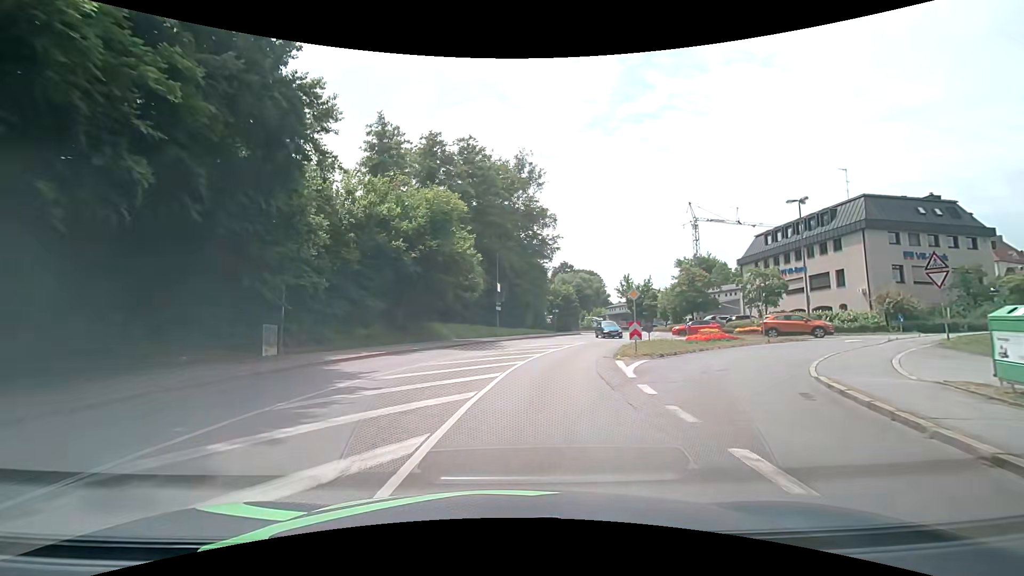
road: unclassified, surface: asphalt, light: Day
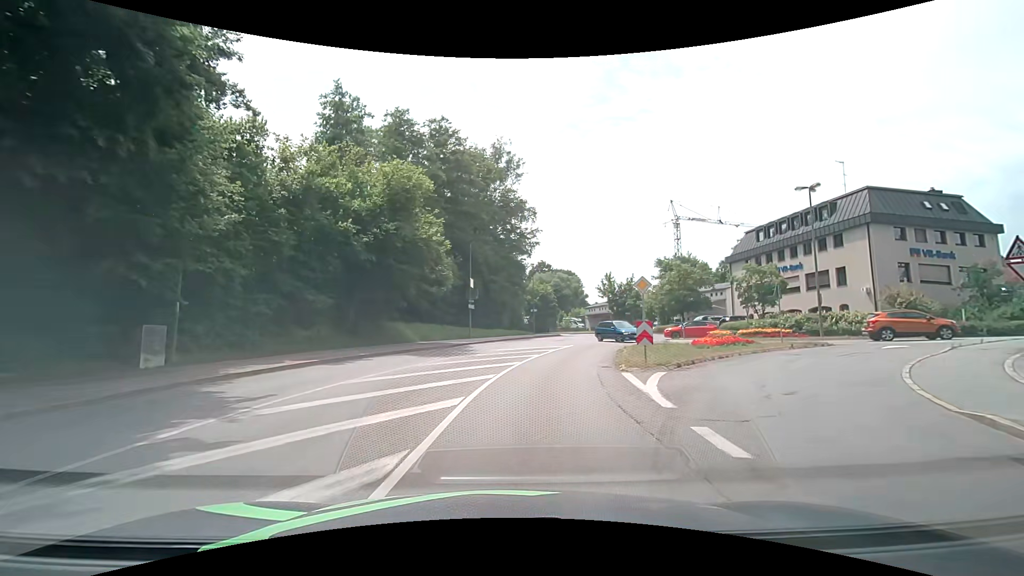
(+0.1, +5.0) m; +3°
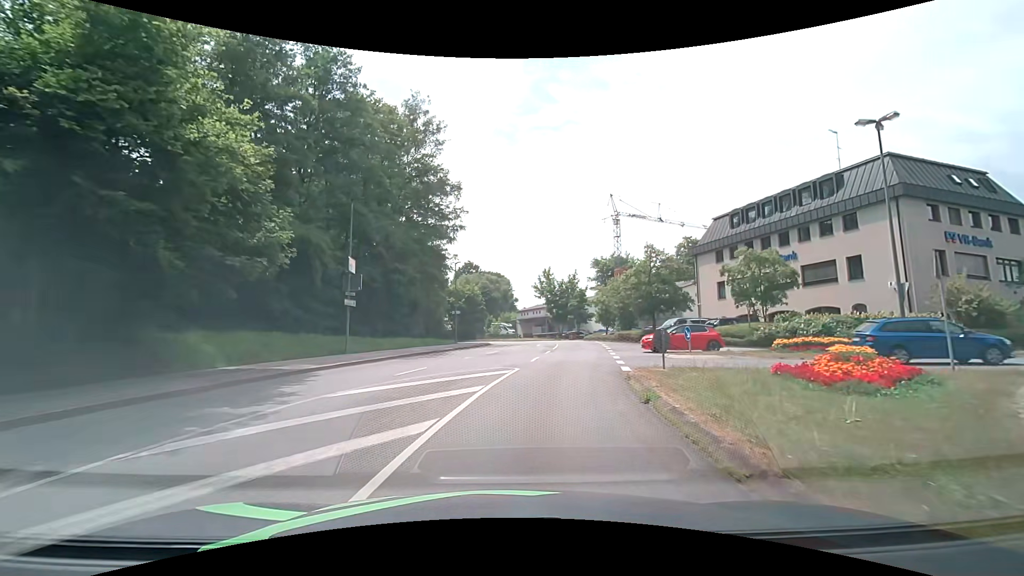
(+1.0, +14.3) m; +8°
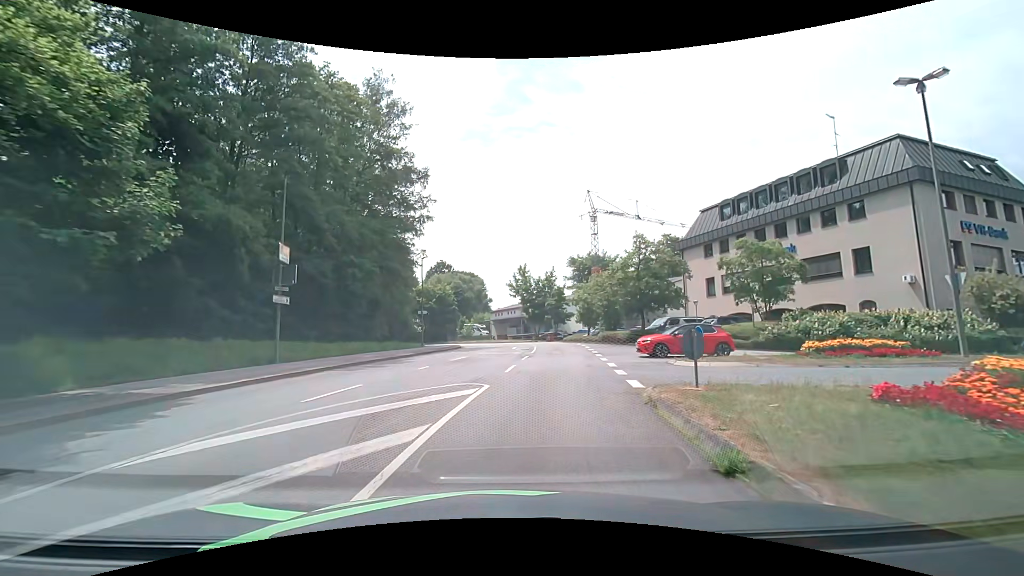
(+0.1, +4.5) m; +3°
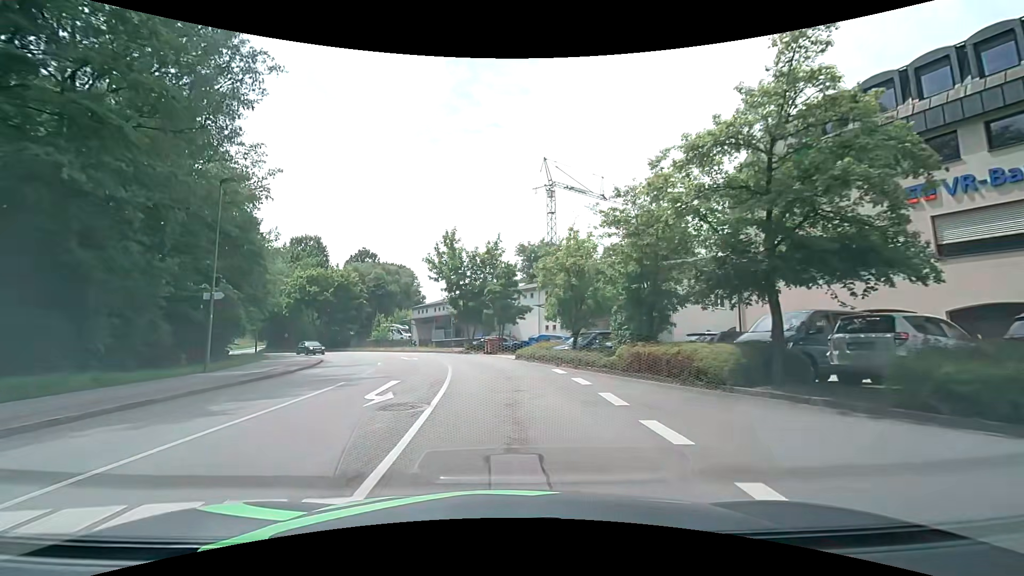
(+1.9, +23.5) m; +6°
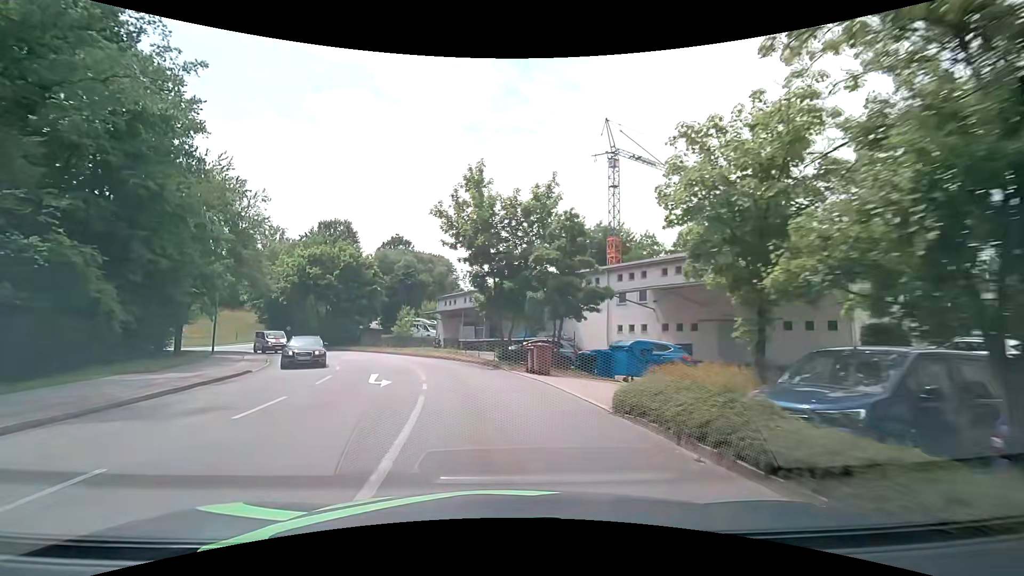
(-0.4, +15.3) m; -4°
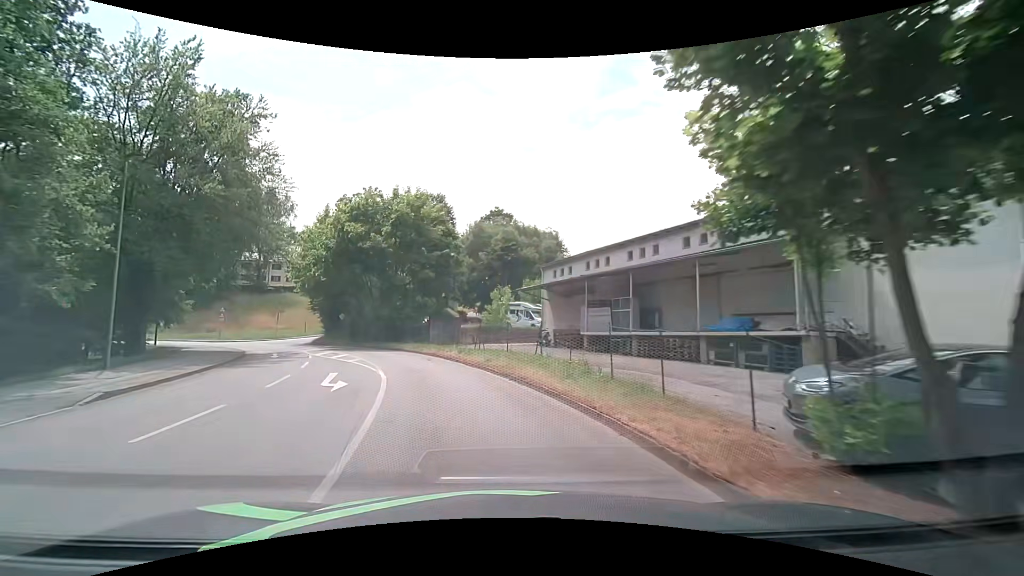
(-2.3, +20.8) m; -12°
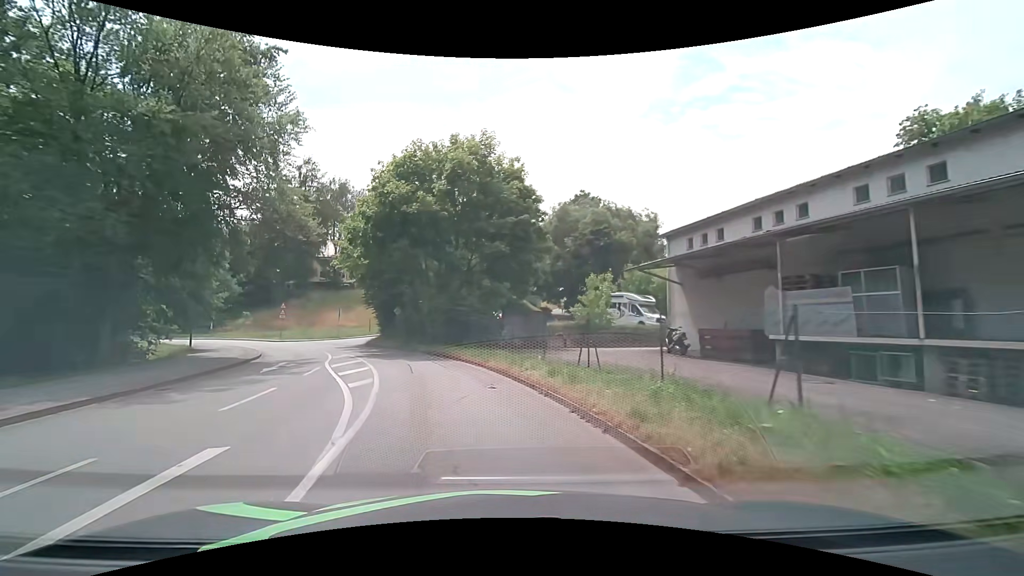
(-1.0, +10.8) m; -10°
(-1, +10) (-3, +20) (-7, +29) (-12, +37) (-18, +45) (-25, +53) (-33, +59) (-41, +65) (-50, +70) (-59, +74) m
